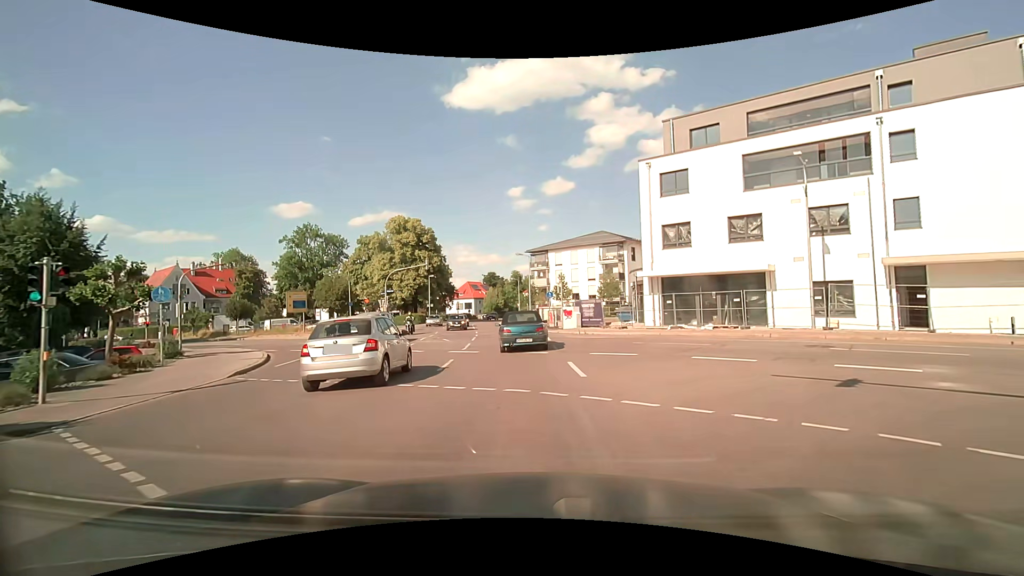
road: tertiary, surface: asphalt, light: Day
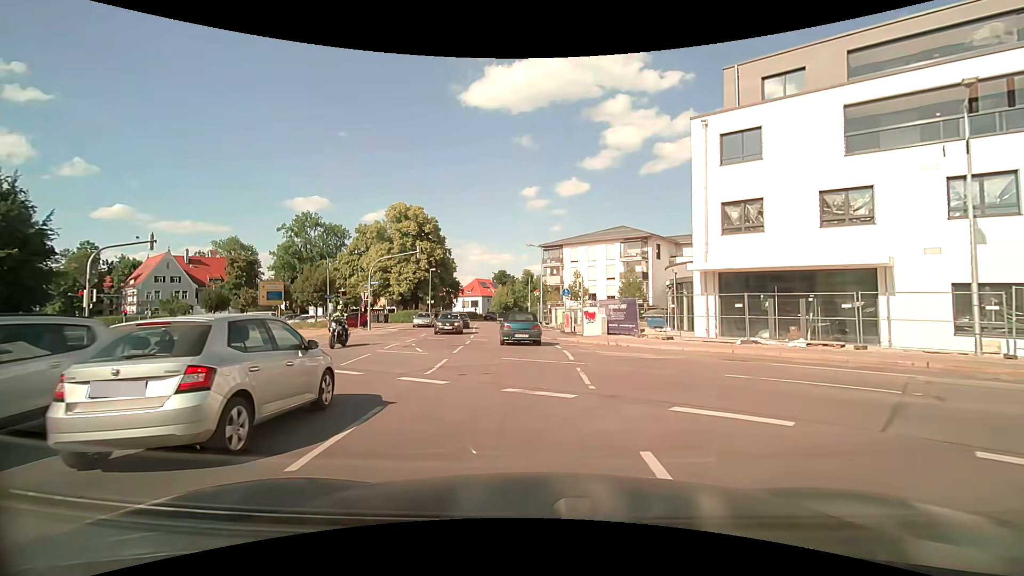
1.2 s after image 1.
(-0.2, +8.1) m; -2°
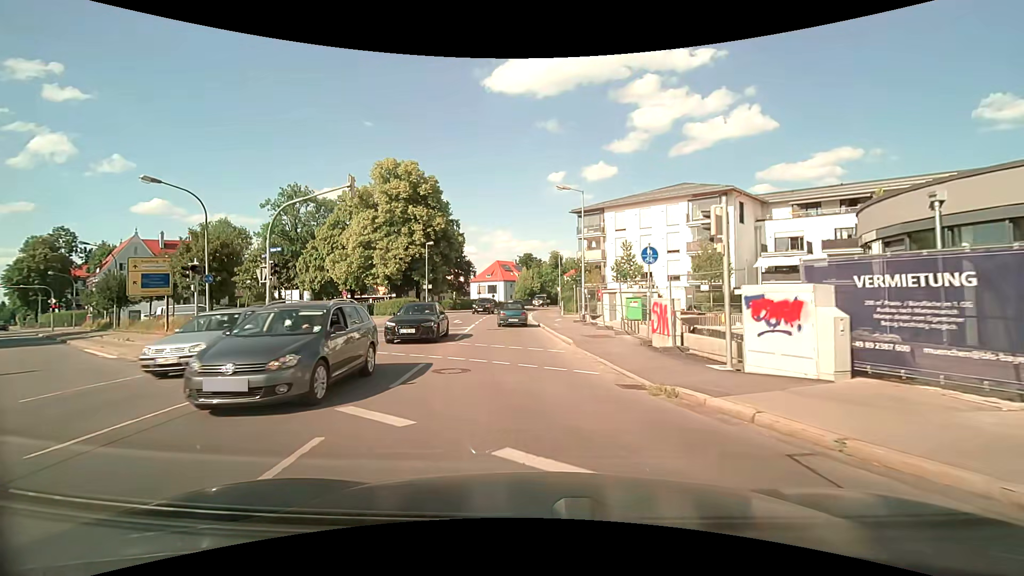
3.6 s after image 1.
(-0.3, +19.2) m; -2°
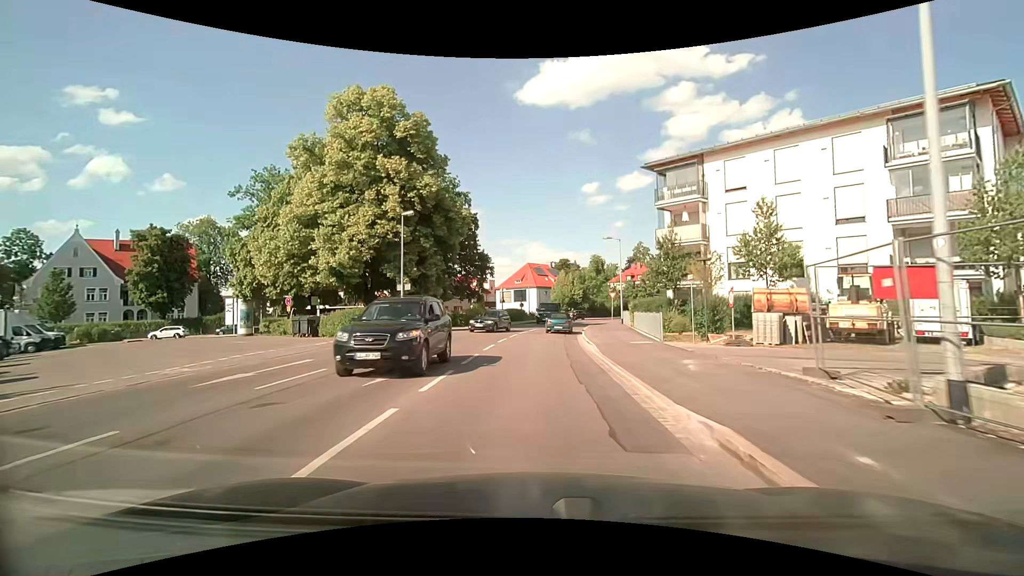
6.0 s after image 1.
(-1.6, +23.3) m; -5°
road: secondary
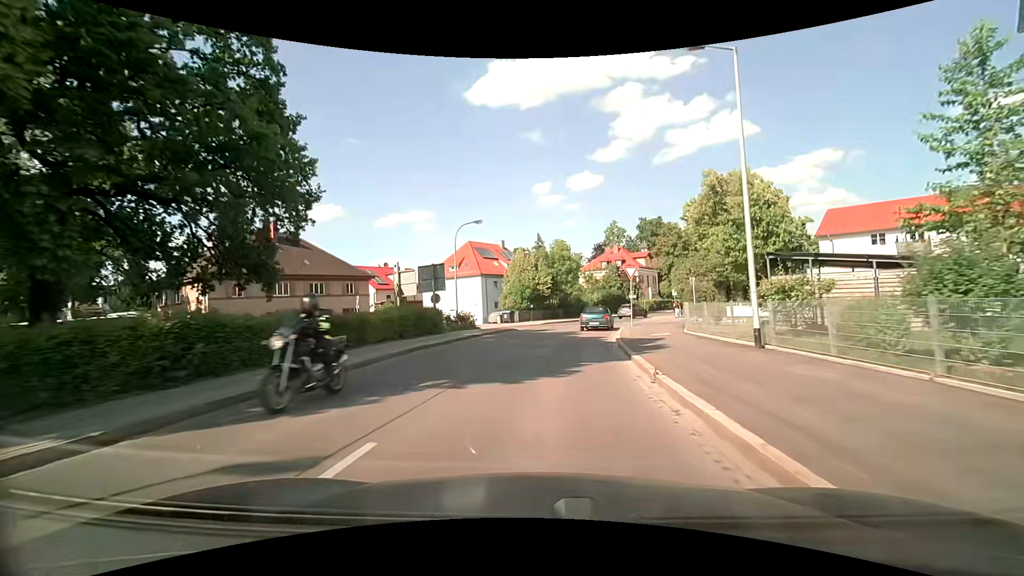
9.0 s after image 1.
(+1.2, +33.3) m; +5°
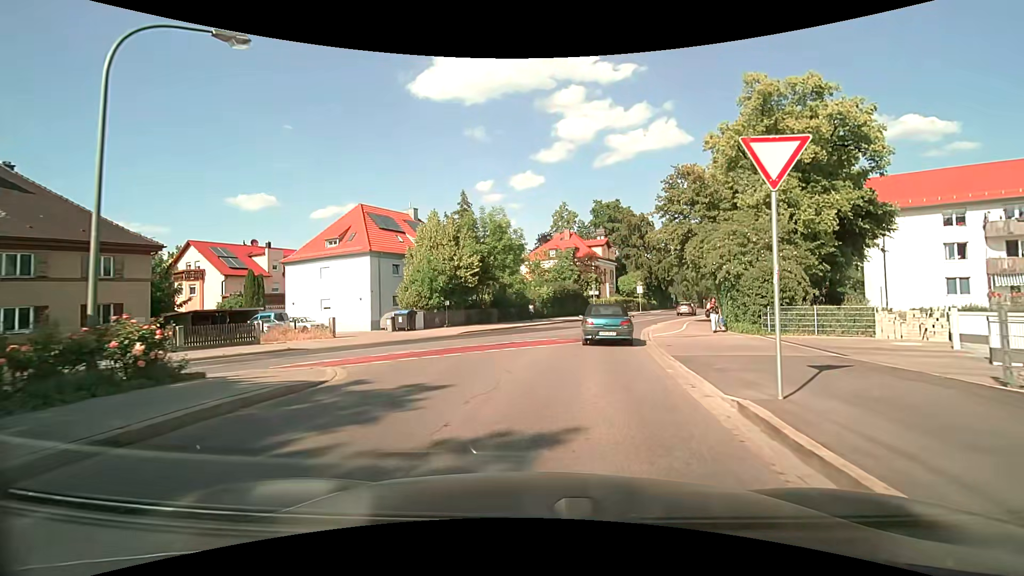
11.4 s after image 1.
(+1.2, +21.9) m; +7°
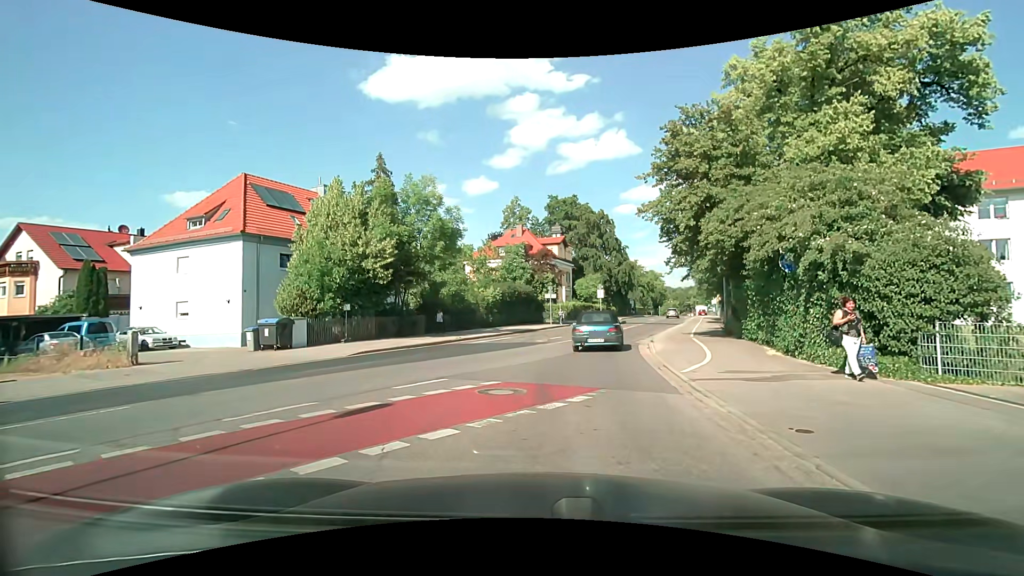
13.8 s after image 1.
(+0.5, +10.4) m; +5°
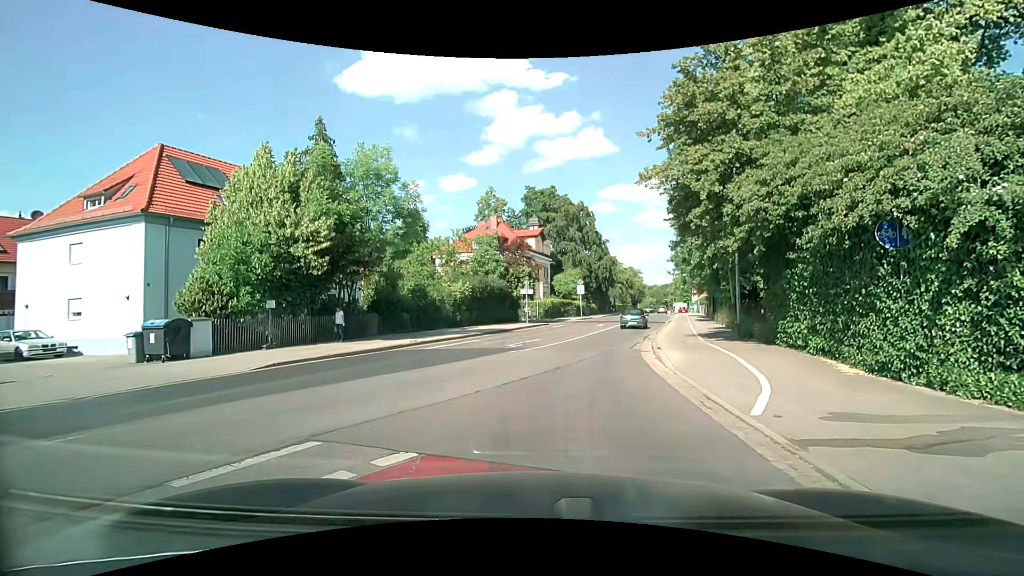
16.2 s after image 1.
(+0.2, +4.6) m; +2°
(0, +10) (+2, +20) (+5, +29) (+8, +39) (+10, +49) (+13, +58) (+16, +68) (+19, +77) (+22, +87) (+24, +97) m
